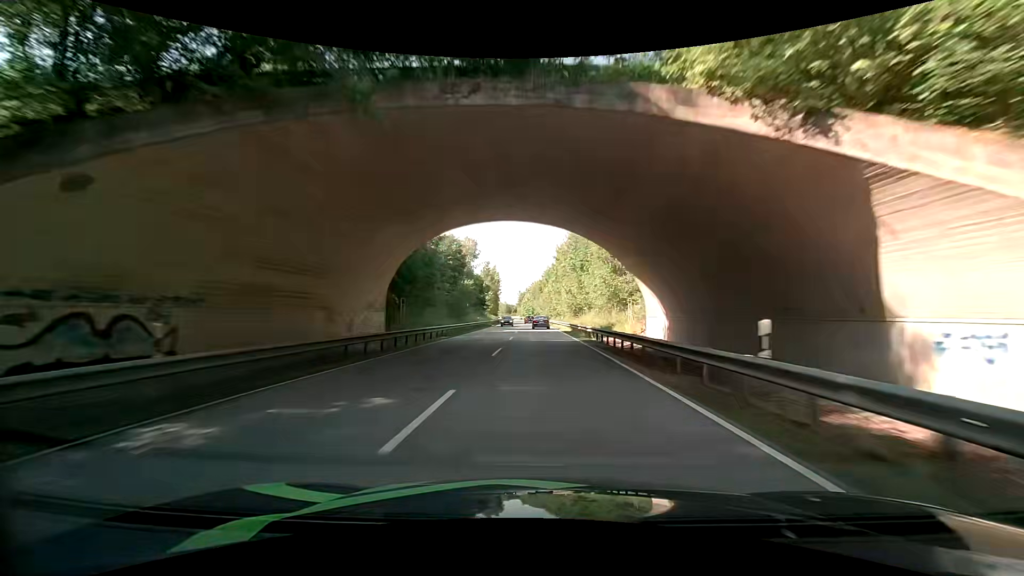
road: primary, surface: asphalt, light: Day
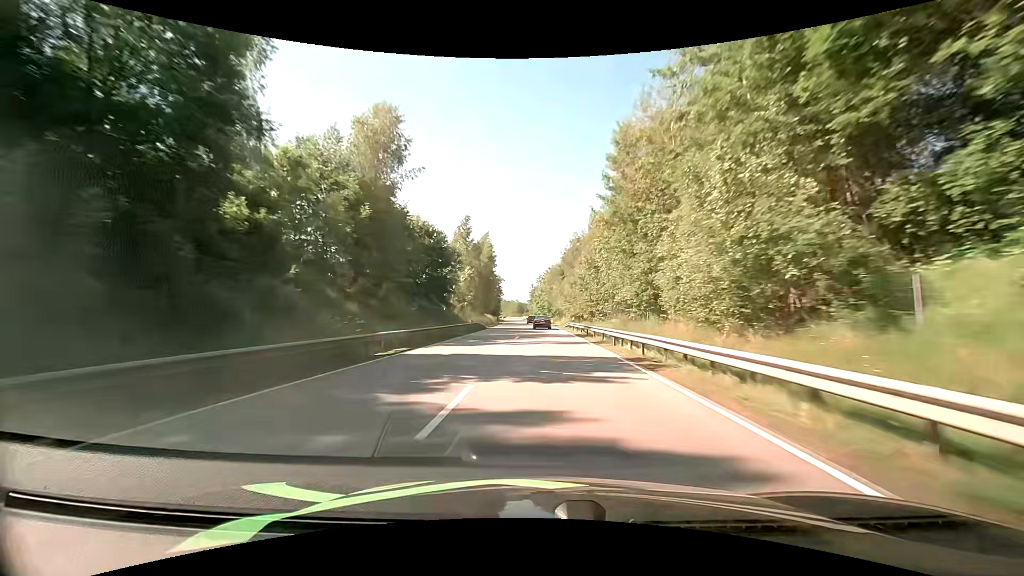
(-0.7, +59.6) m; -2°
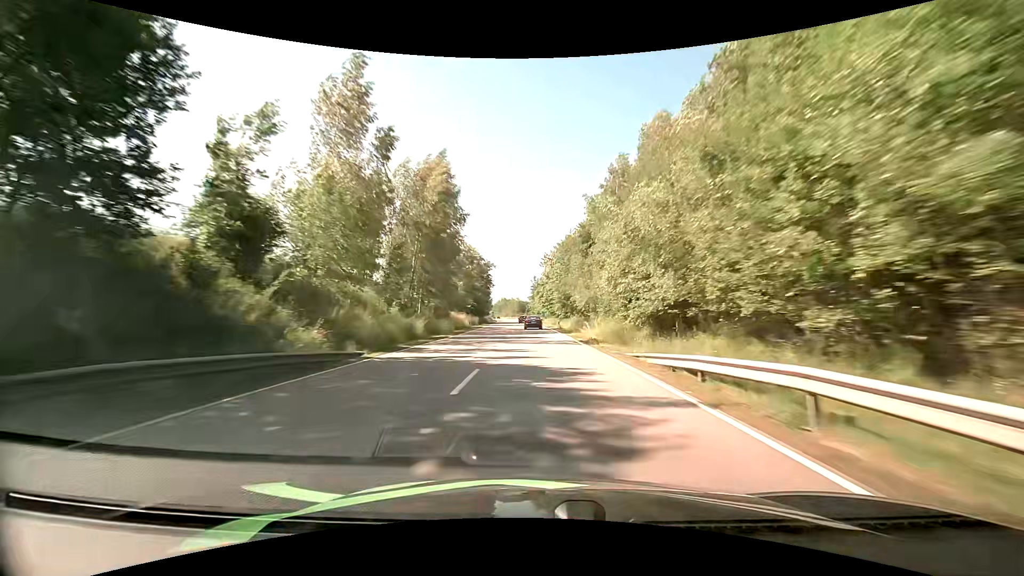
(0.0, +44.9) m; 0°
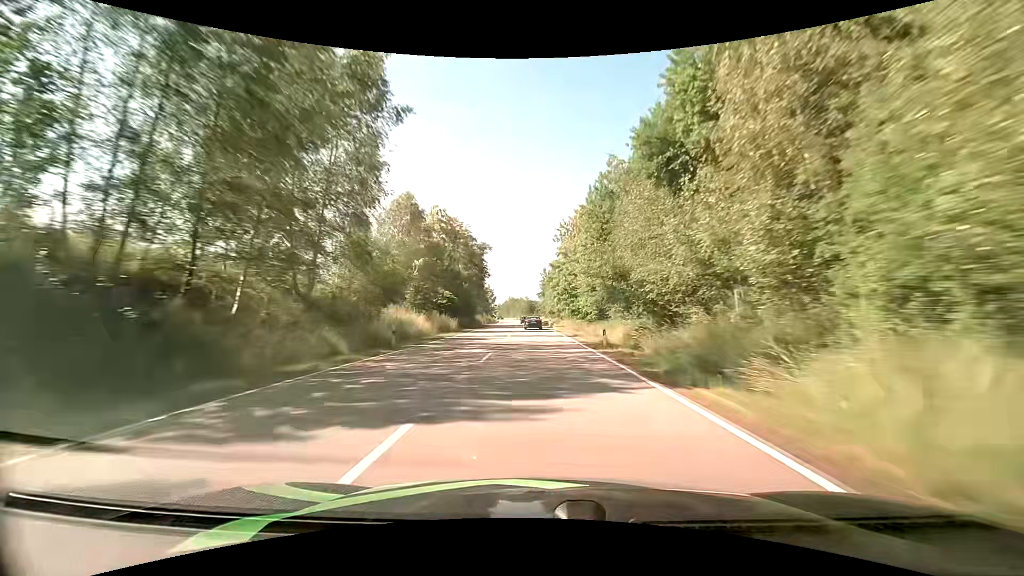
(-0.4, +30.2) m; -2°
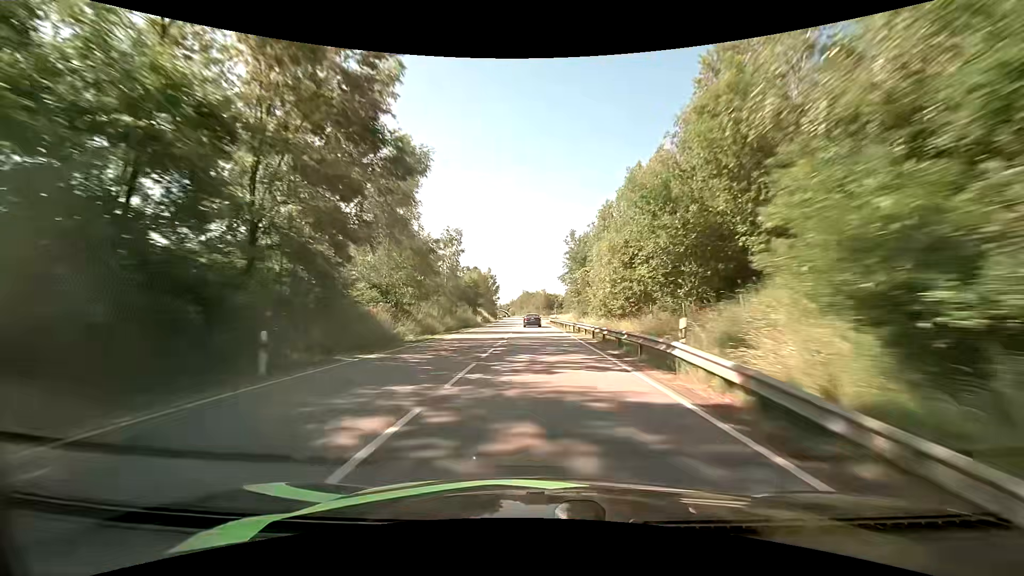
(-0.8, +60.5) m; -2°
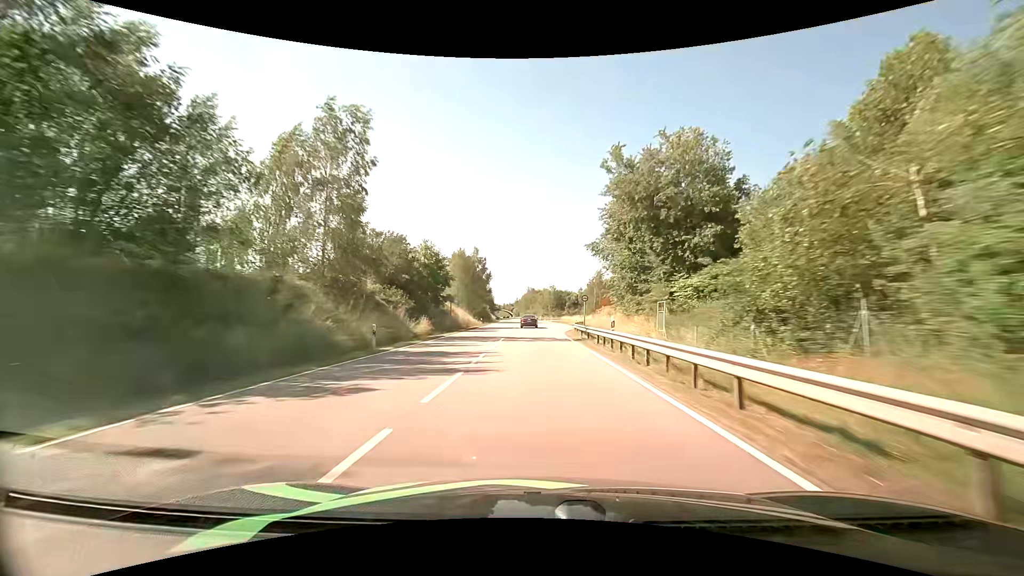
(-0.4, +43.4) m; -1°
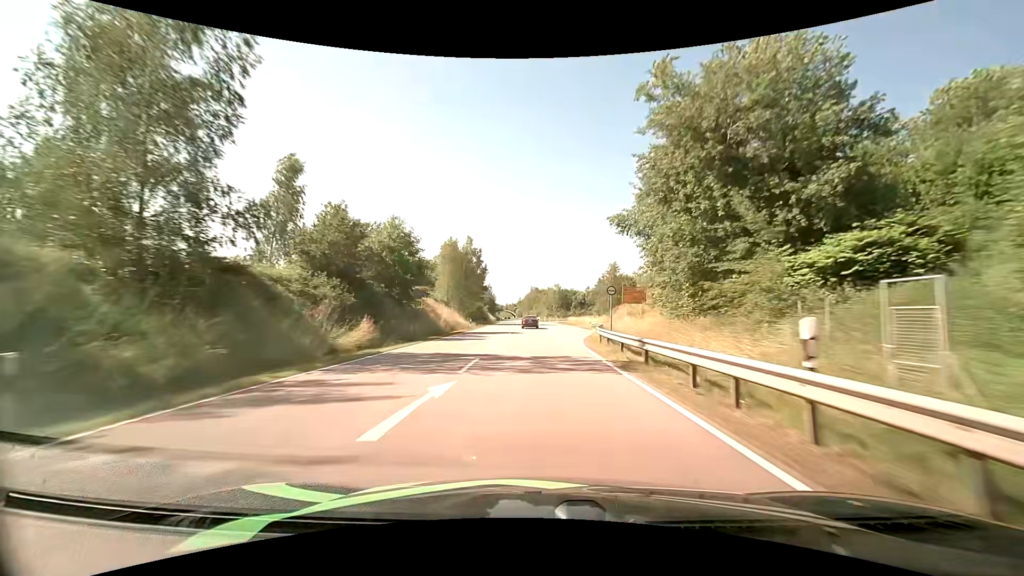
(0.0, +14.0) m; 0°
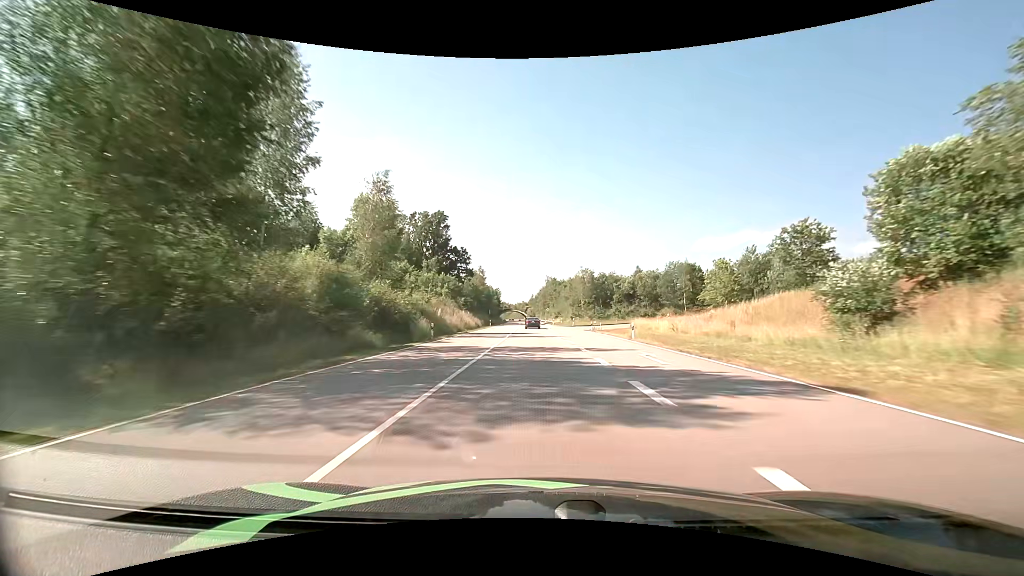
(-1.1, +70.8) m; -2°
(0, +10) (0, +20) (0, +30) (0, +40) (0, +50) (-1, +60) (-1, +70) (-1, +80) (-1, +90) (-2, +100) m
